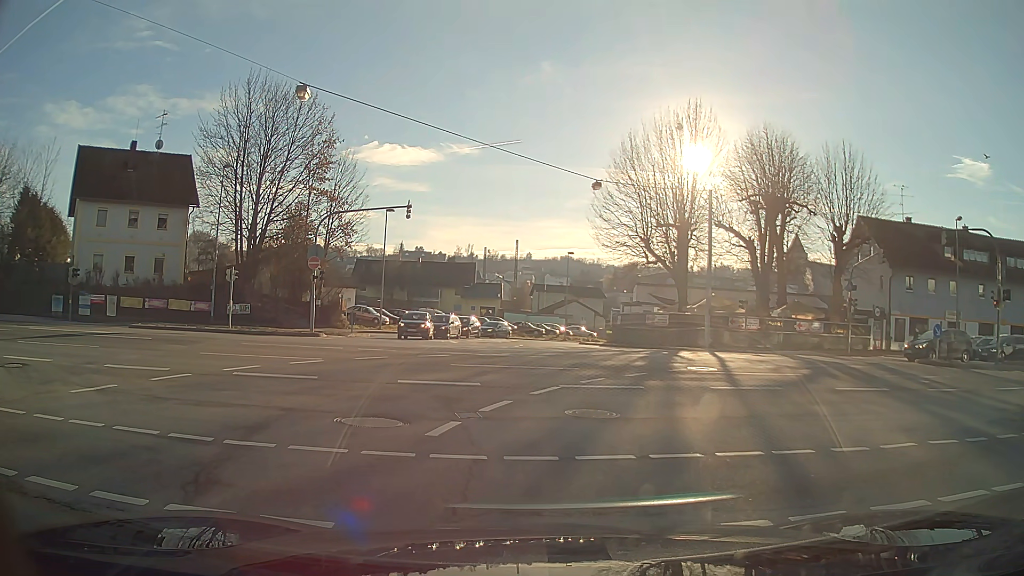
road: unclassified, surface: asphalt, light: Day
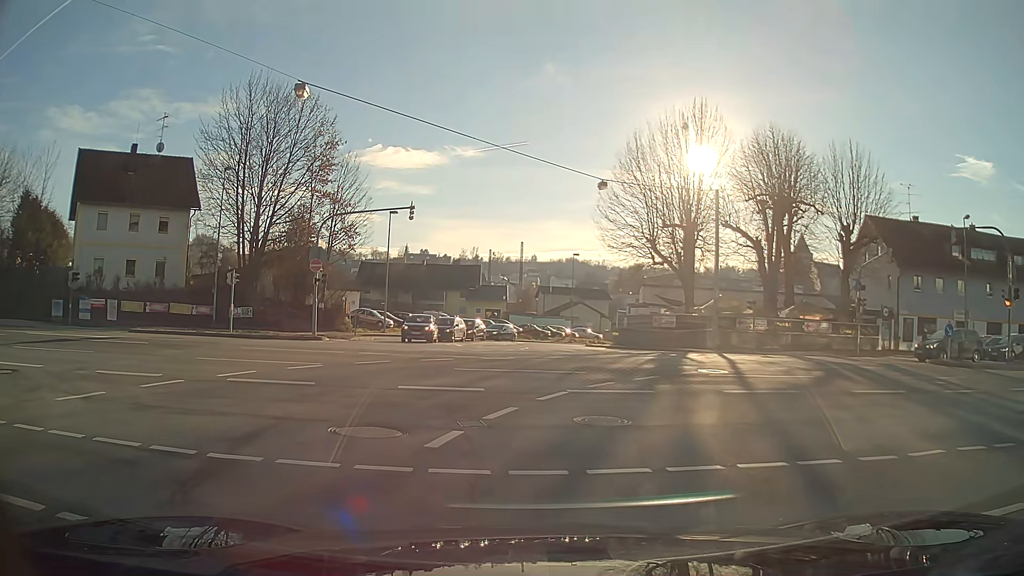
(0.0, +0.6) m; -2°
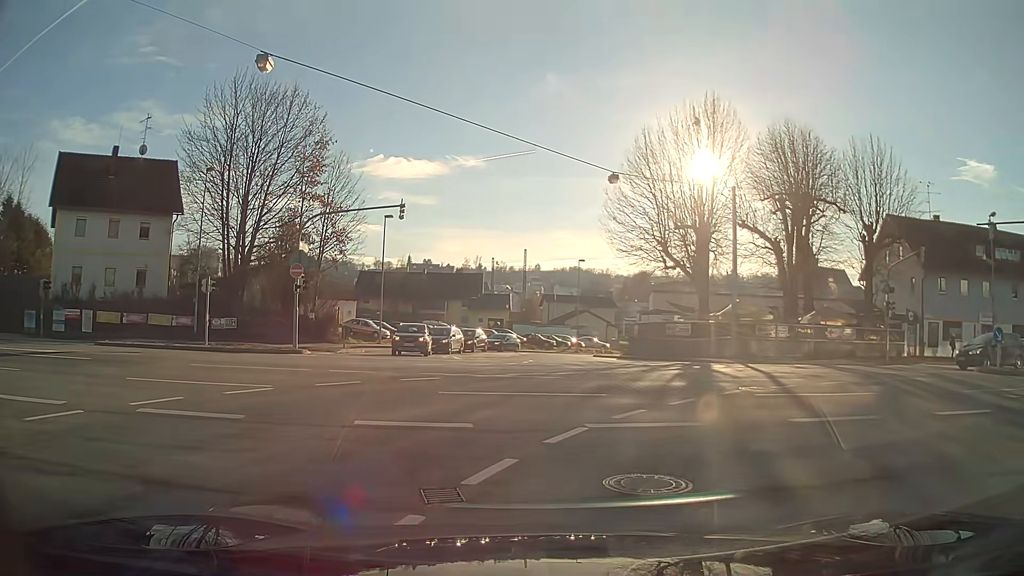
(0.0, +3.5) m; 0°
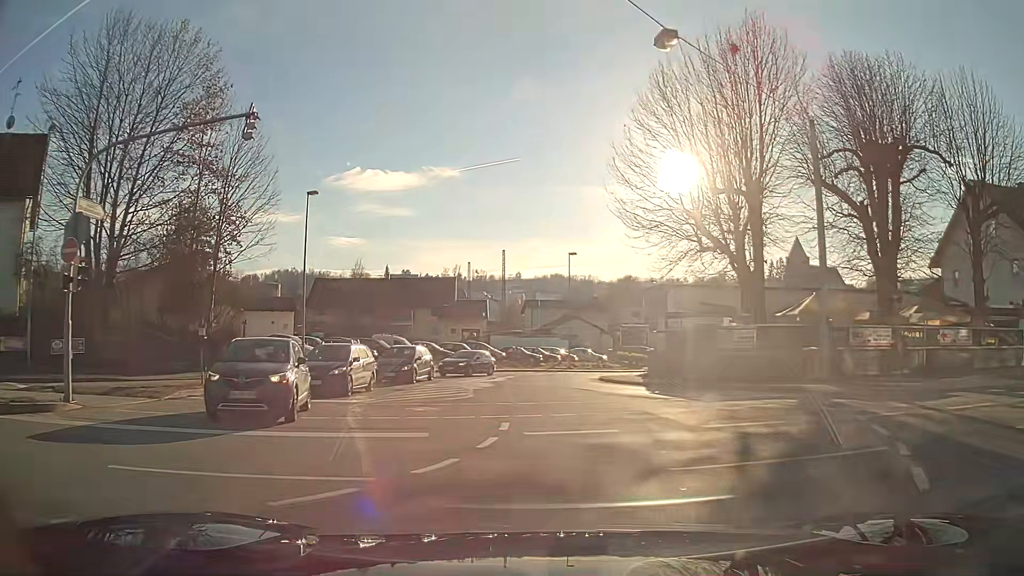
(+0.1, +15.4) m; +1°
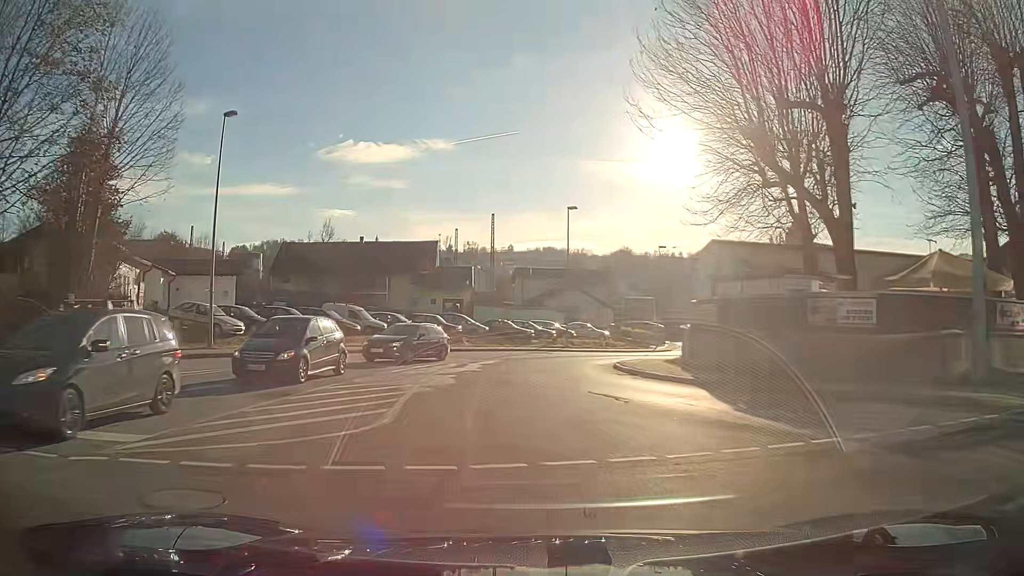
(+0.1, +10.7) m; 0°
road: tertiary
(0, +10) (0, +20) (+3, +30) (+8, +38) (+14, +46) (+20, +54) (+23, +64) (+25, +74) (+24, +83) (+23, +93) m
